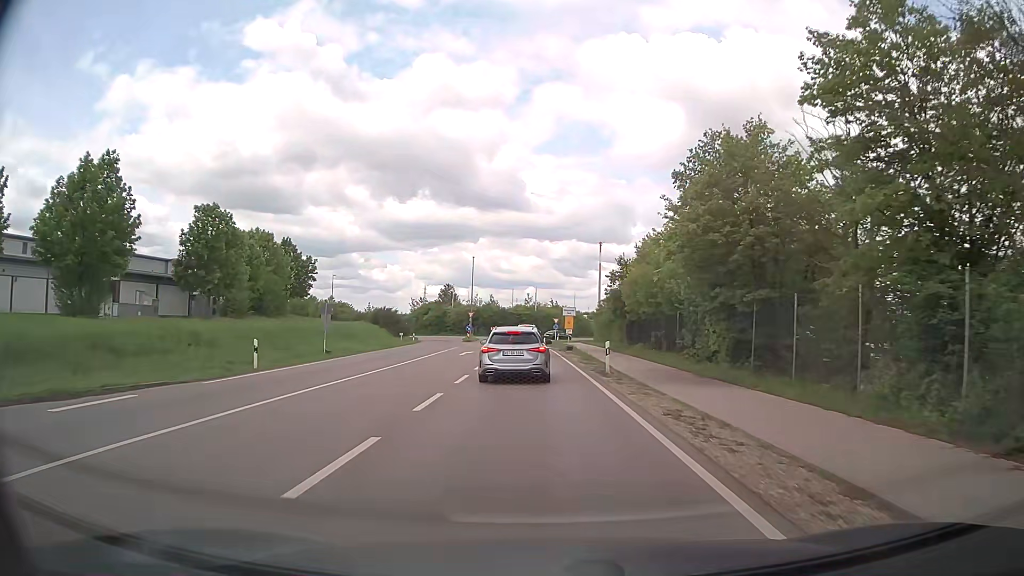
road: primary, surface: asphalt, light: Day
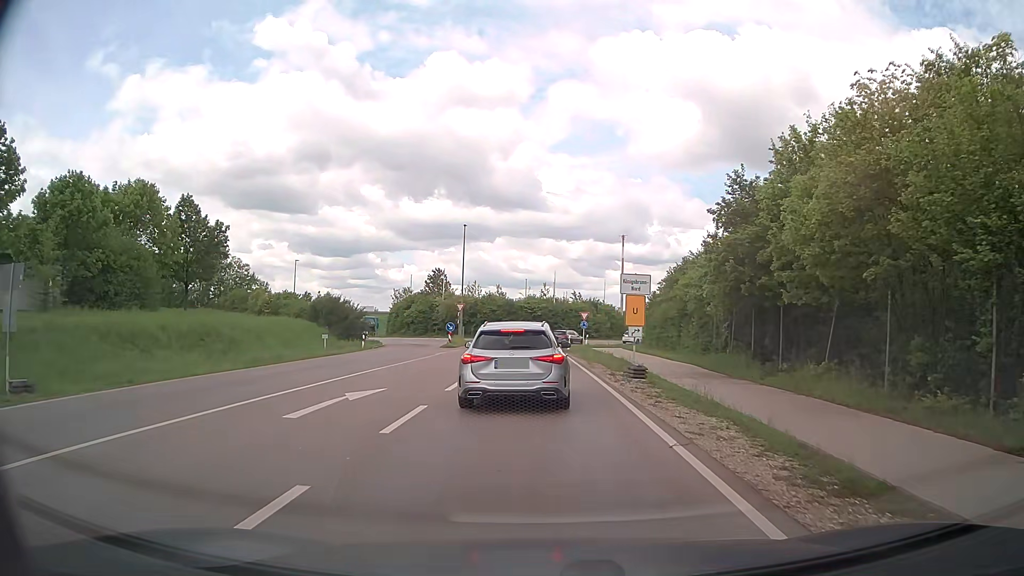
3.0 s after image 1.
(-0.3, +26.2) m; -2°
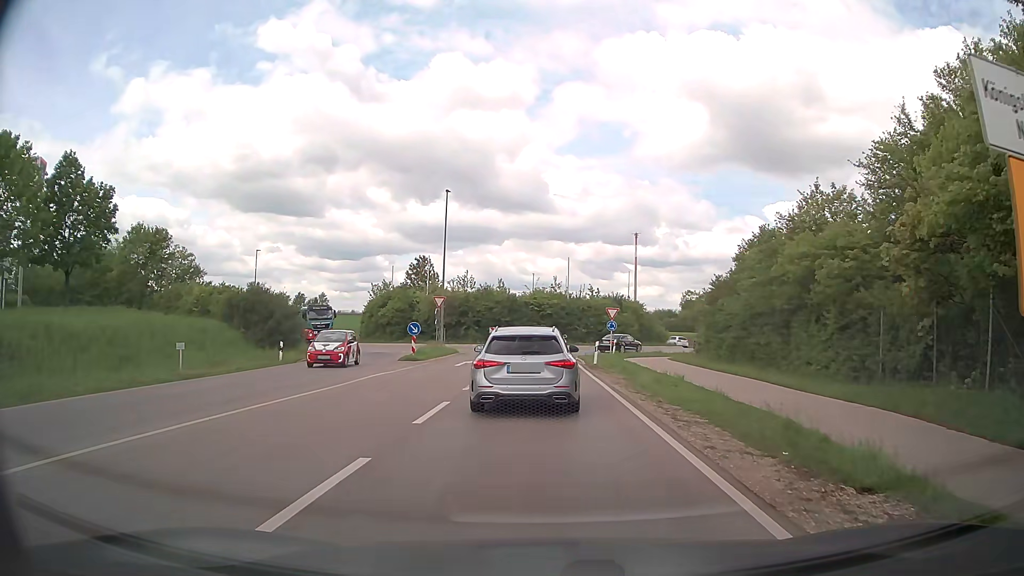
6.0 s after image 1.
(+0.1, +16.3) m; 0°
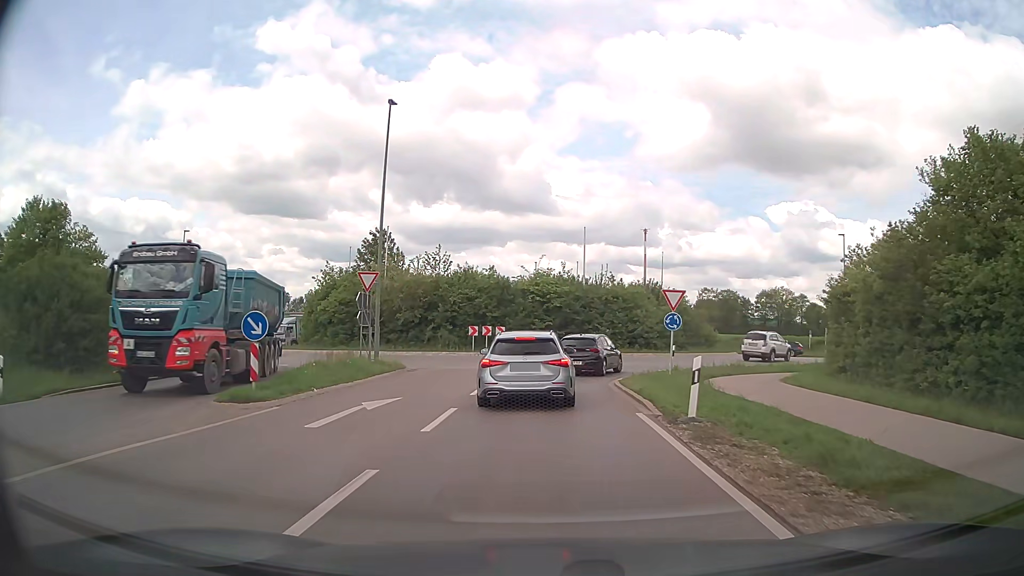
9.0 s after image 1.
(-0.2, +18.9) m; -1°
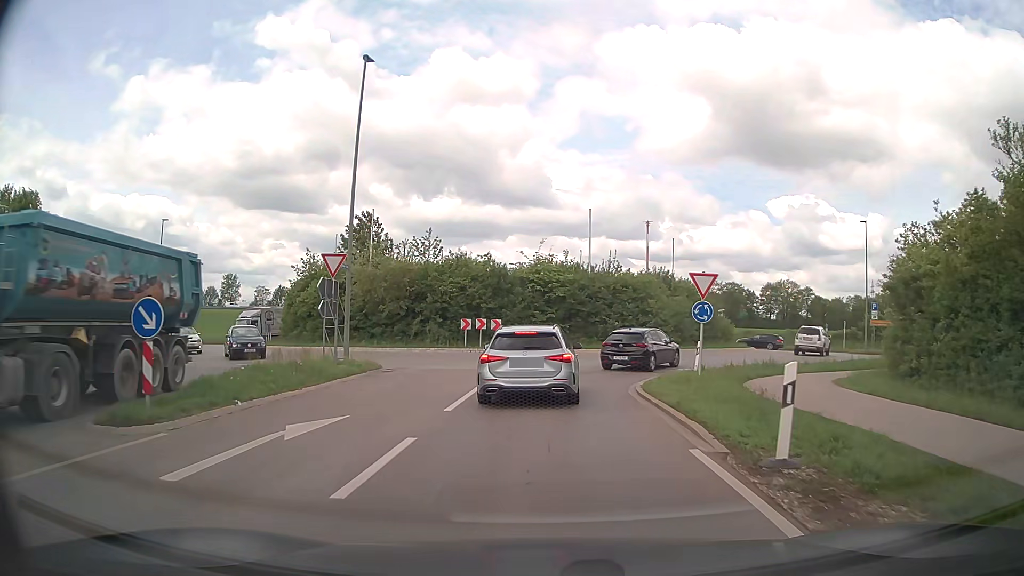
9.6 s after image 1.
(0.0, +4.2) m; 0°
